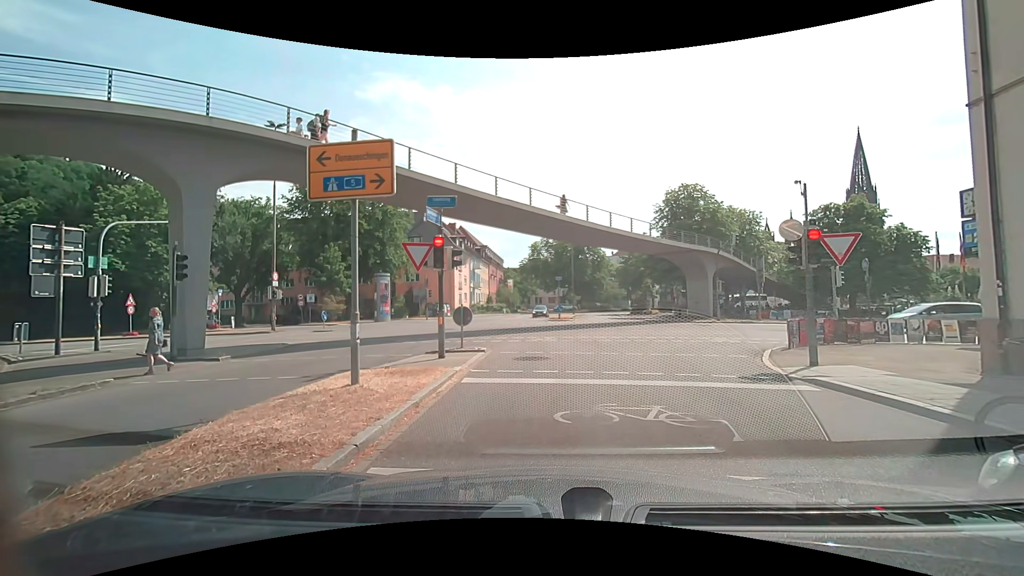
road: unclassified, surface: asphalt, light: Day
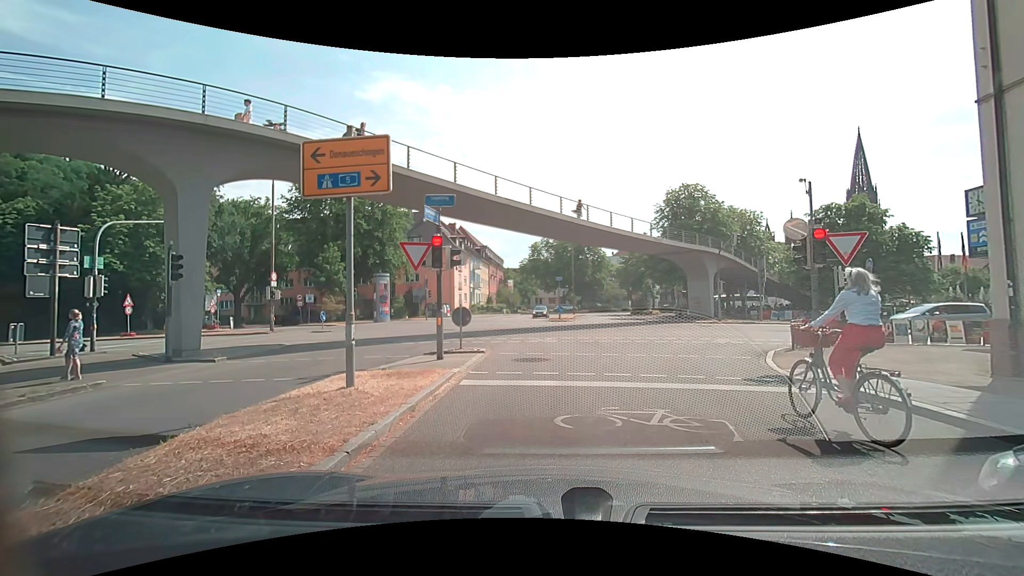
(0.0, +0.2) m; 0°
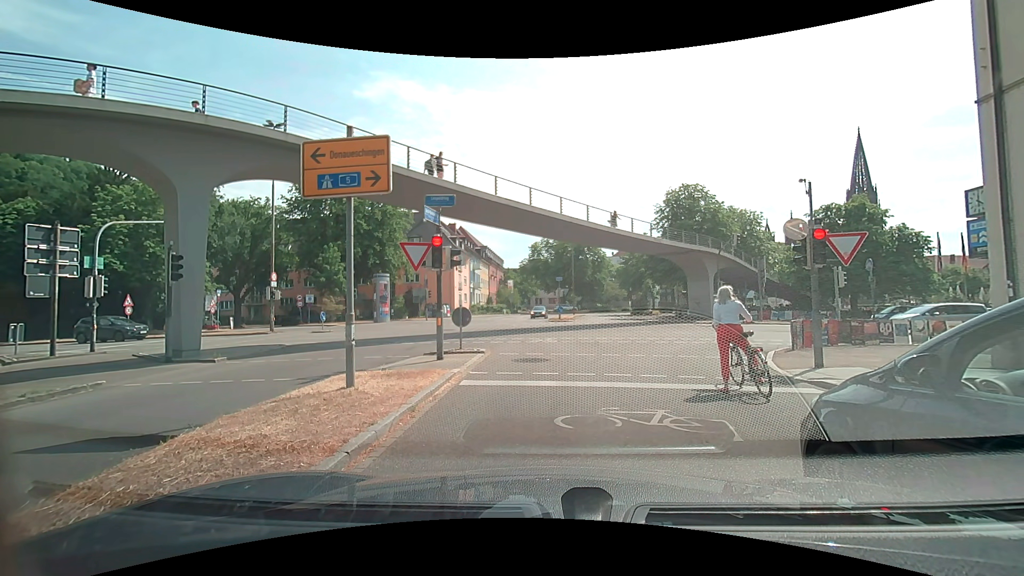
(0.0, +0.1) m; 0°
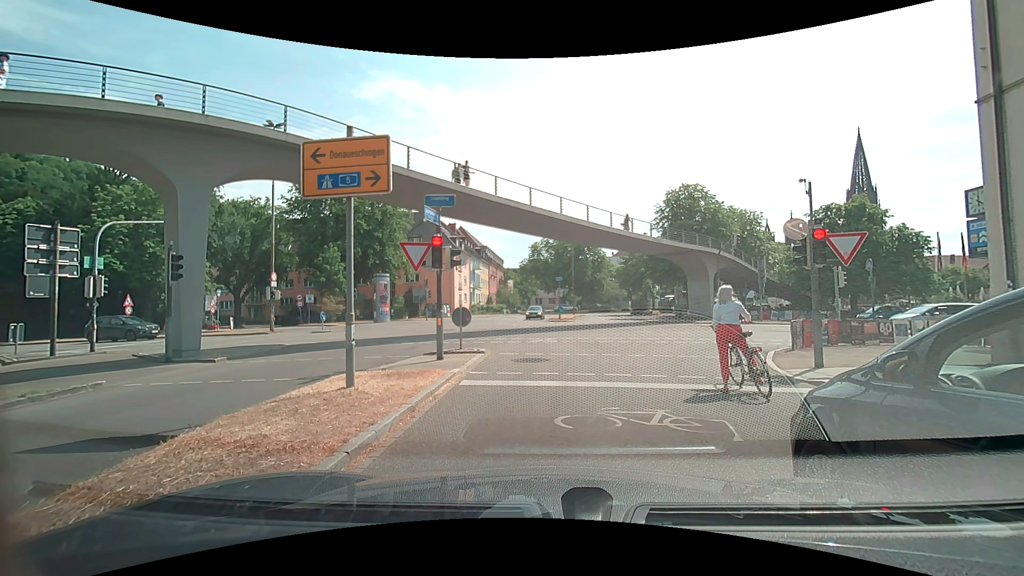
(0.0, 0.0) m; 0°
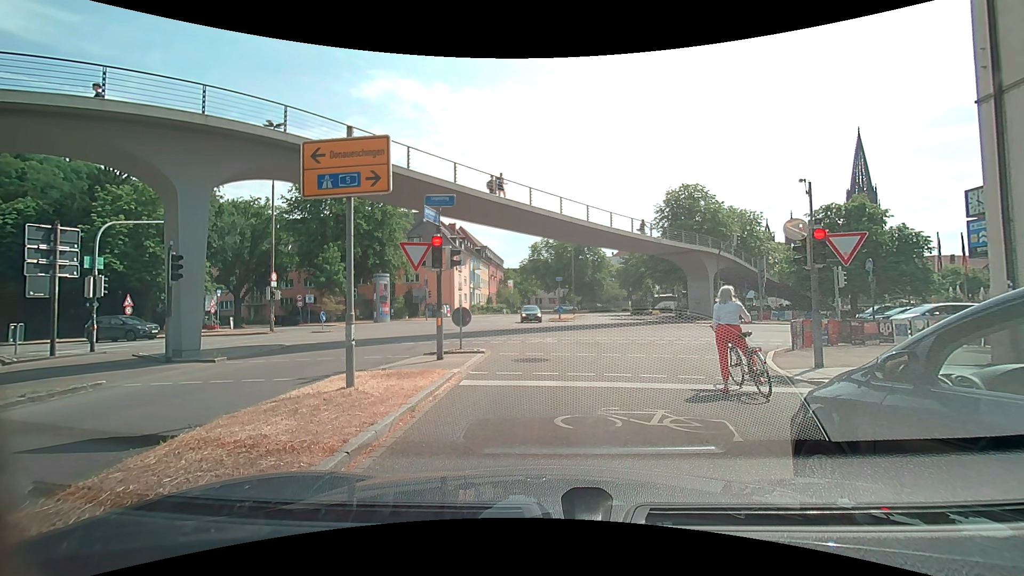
(0.0, 0.0) m; 0°
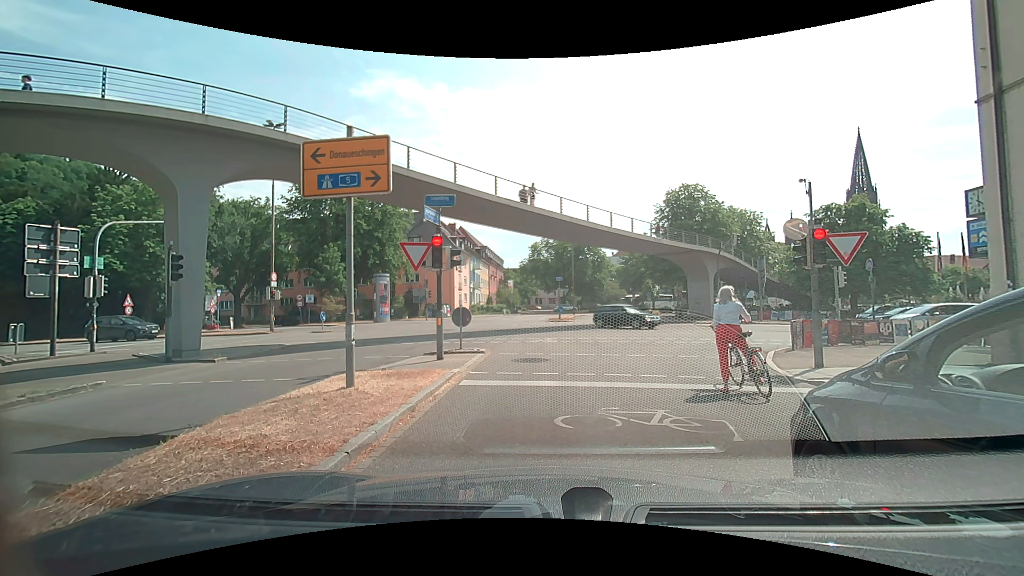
(0.0, 0.0) m; 0°
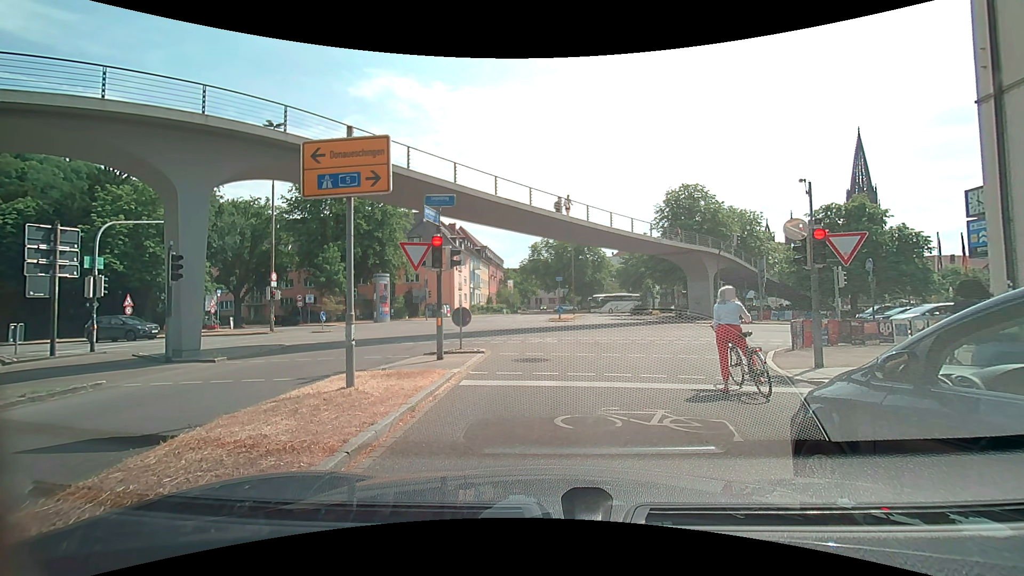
(0.0, 0.0) m; 0°
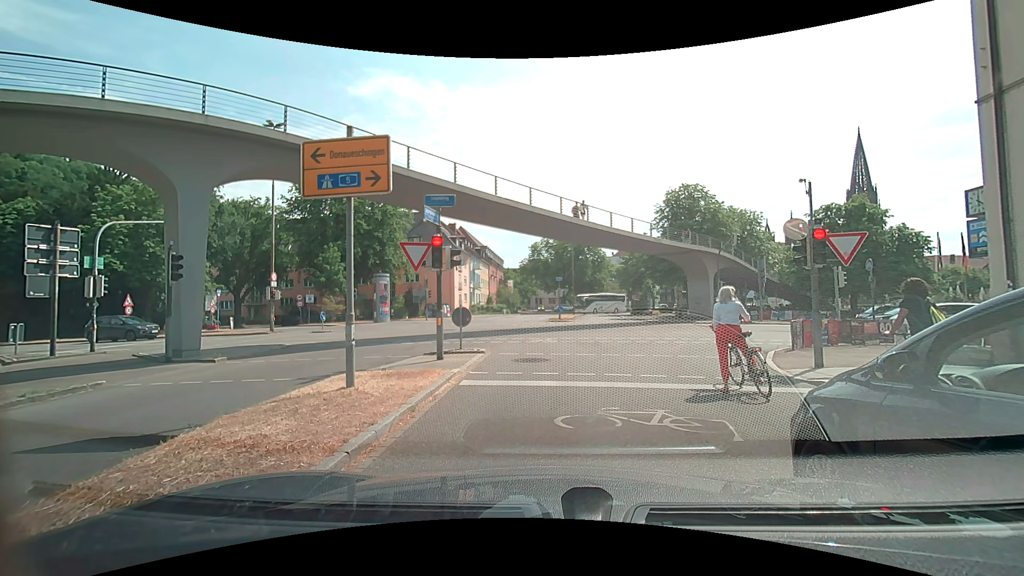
(0.0, 0.0) m; 0°
